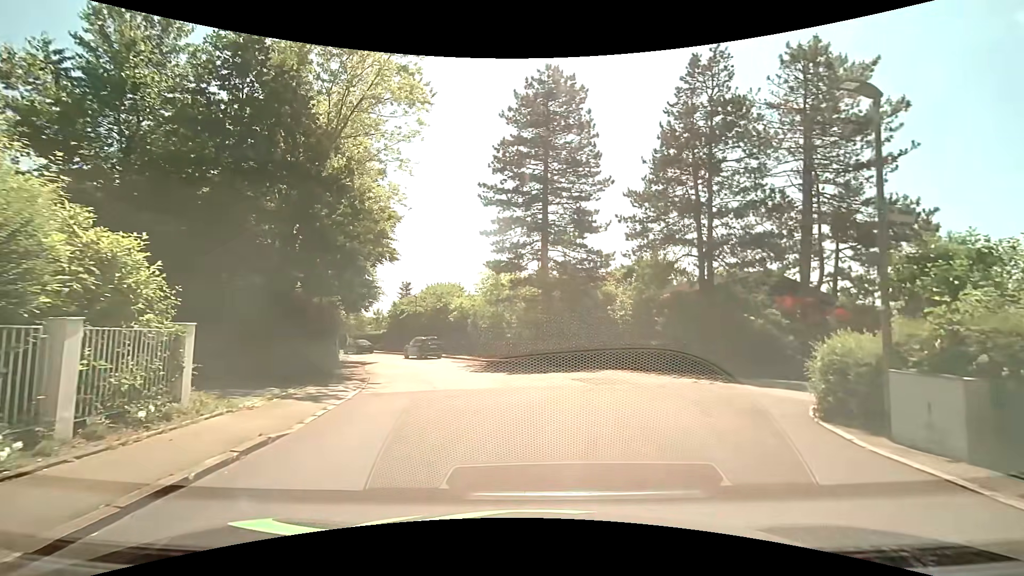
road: residential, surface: asphalt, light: Day
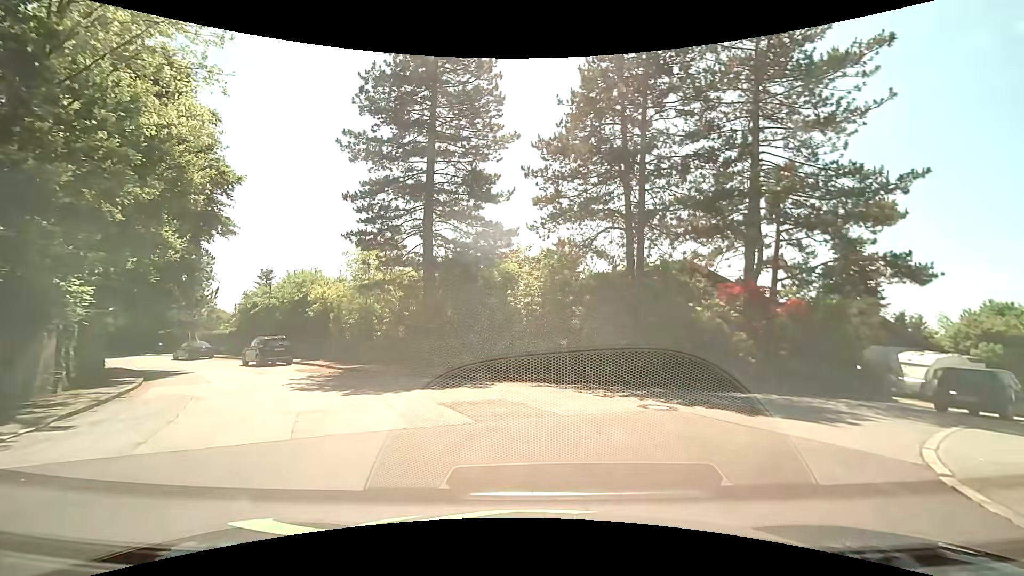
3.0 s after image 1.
(+0.8, +7.1) m; +13°
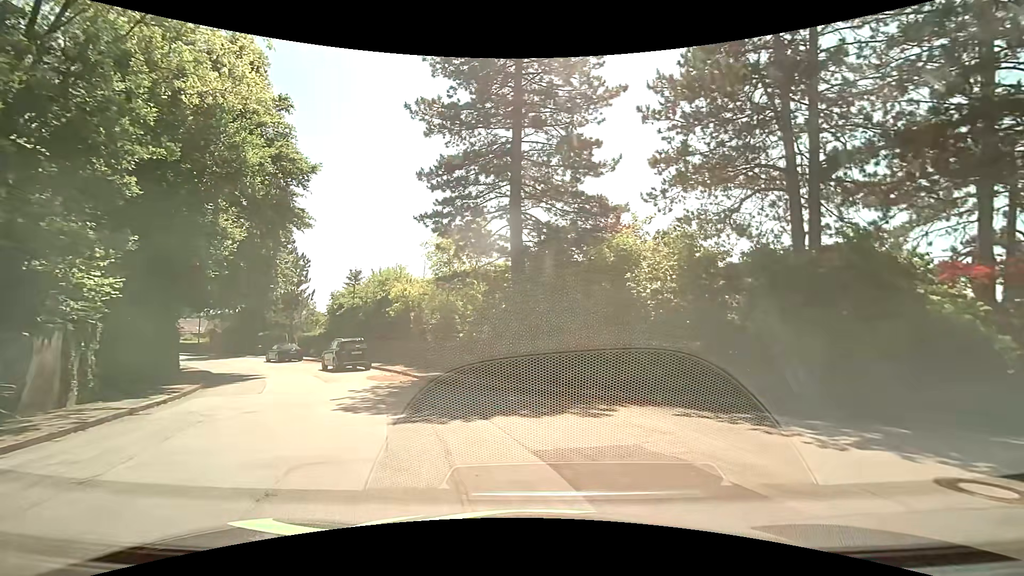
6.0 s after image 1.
(-0.4, +4.6) m; -11°
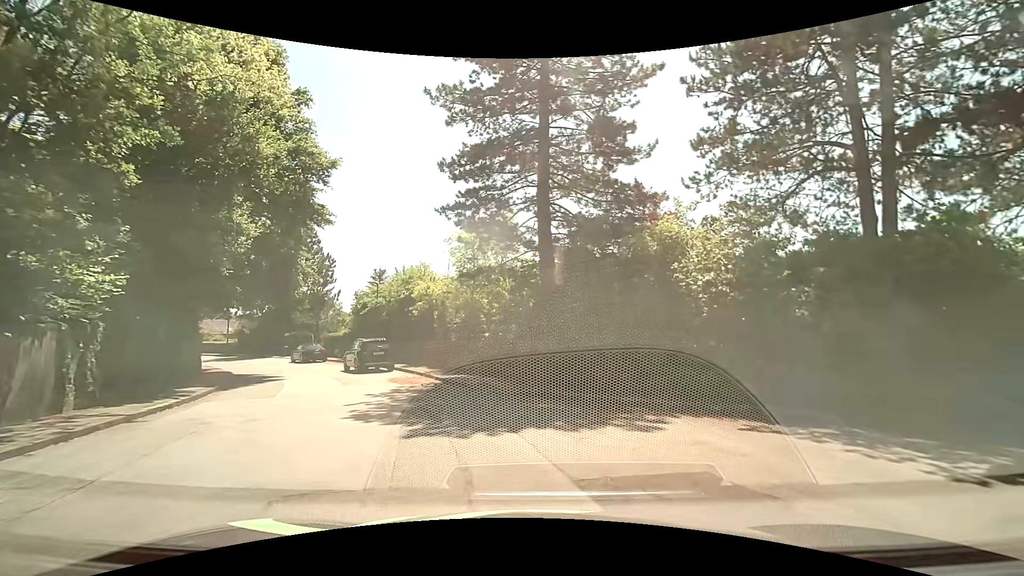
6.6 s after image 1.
(0.0, +1.3) m; -3°
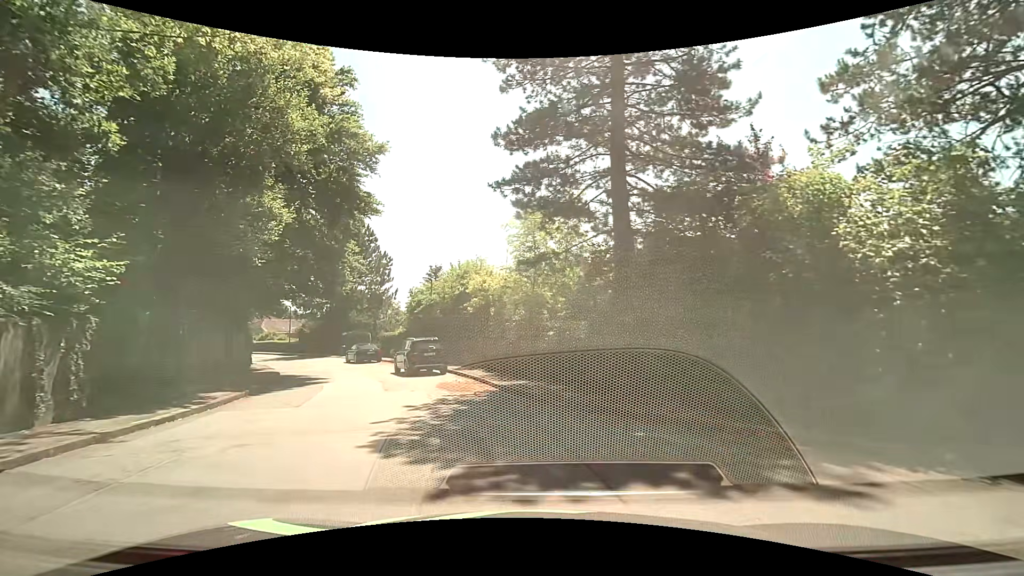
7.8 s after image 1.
(-0.2, +3.0) m; -6°
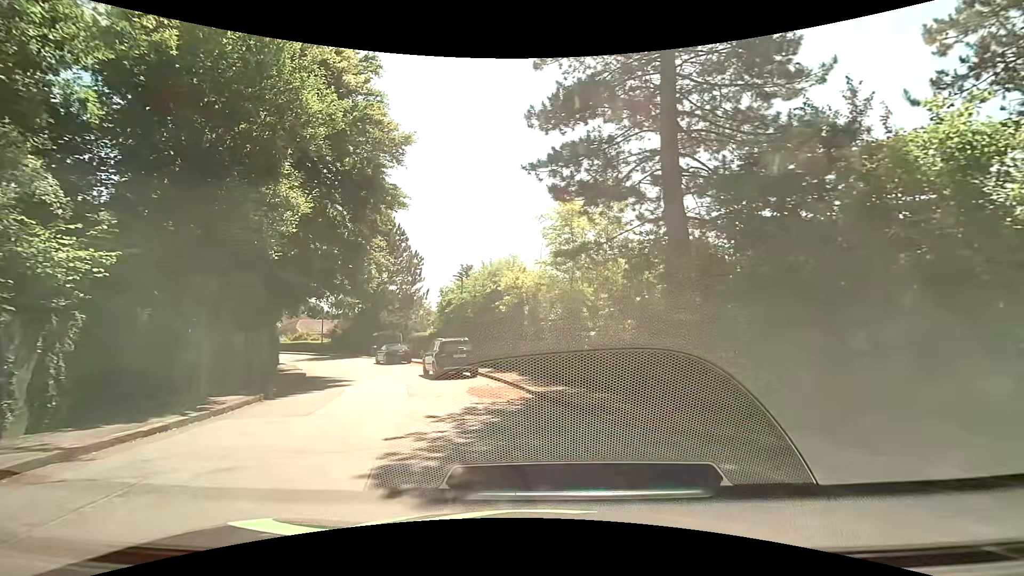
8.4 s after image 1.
(-0.1, +1.6) m; -5°
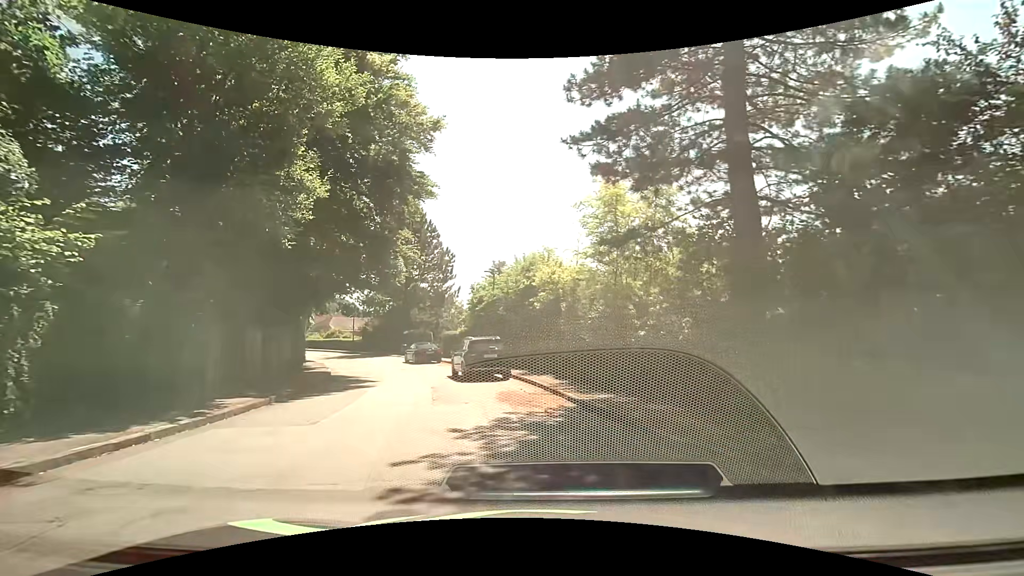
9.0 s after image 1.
(-0.1, +1.7) m; -4°
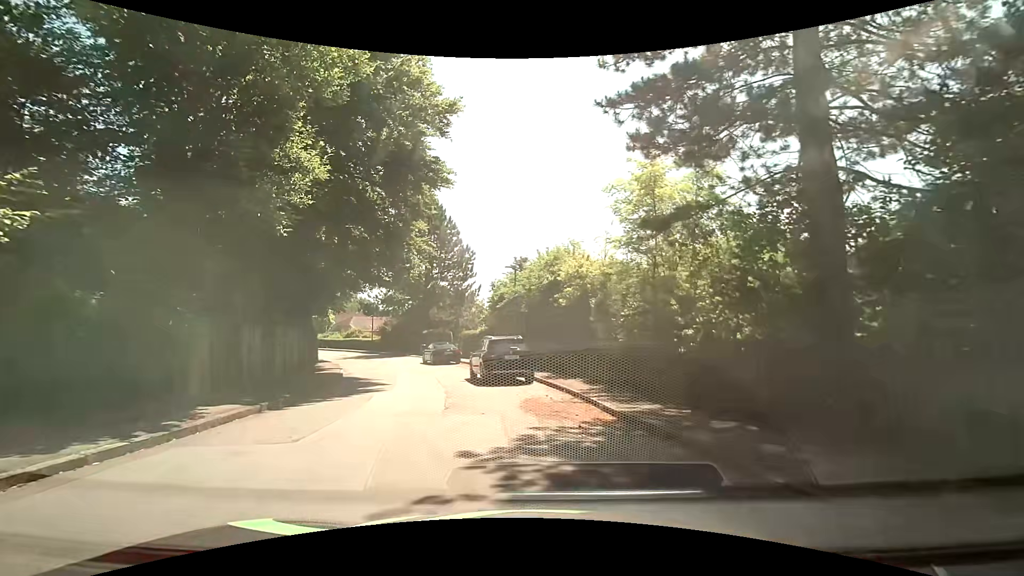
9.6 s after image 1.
(0.0, +1.8) m; -2°
